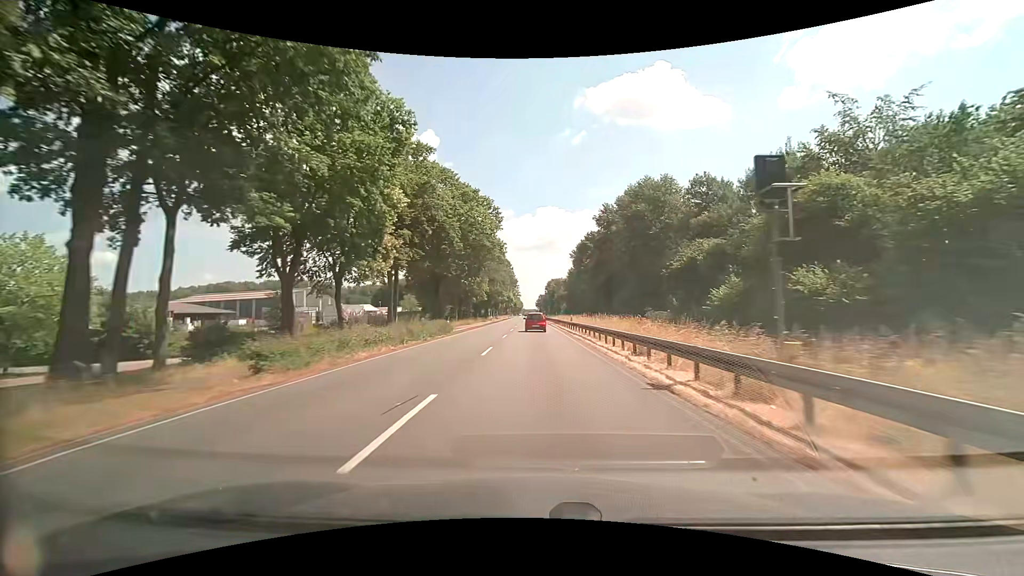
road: primary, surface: asphalt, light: Day
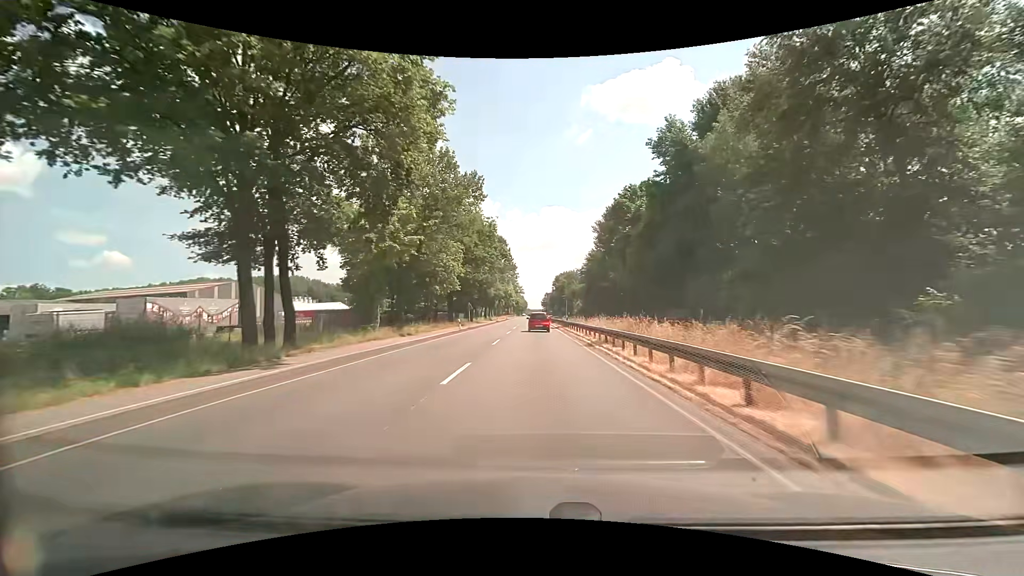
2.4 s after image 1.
(-0.1, +42.9) m; -1°
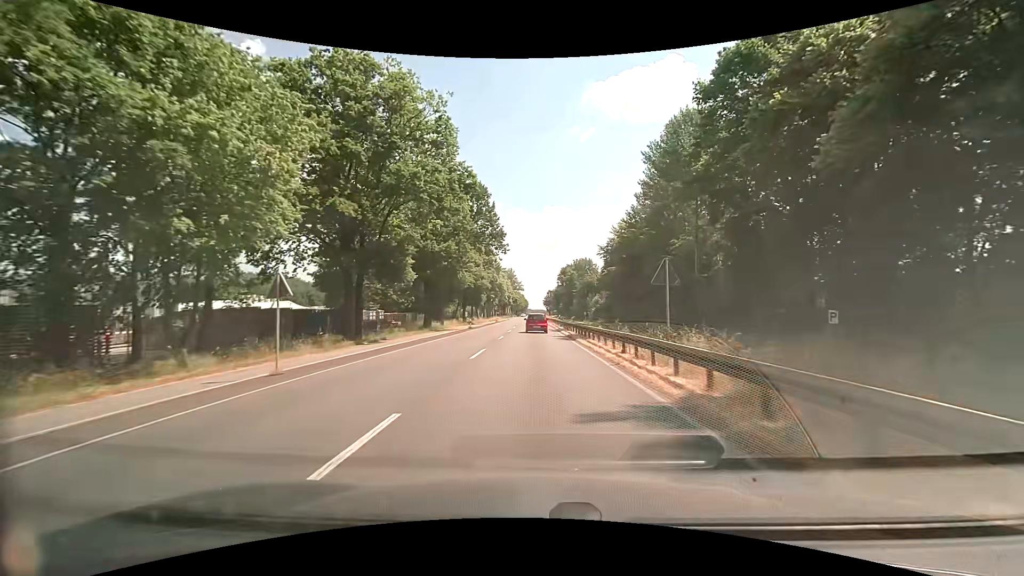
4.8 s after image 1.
(0.0, +42.9) m; 0°
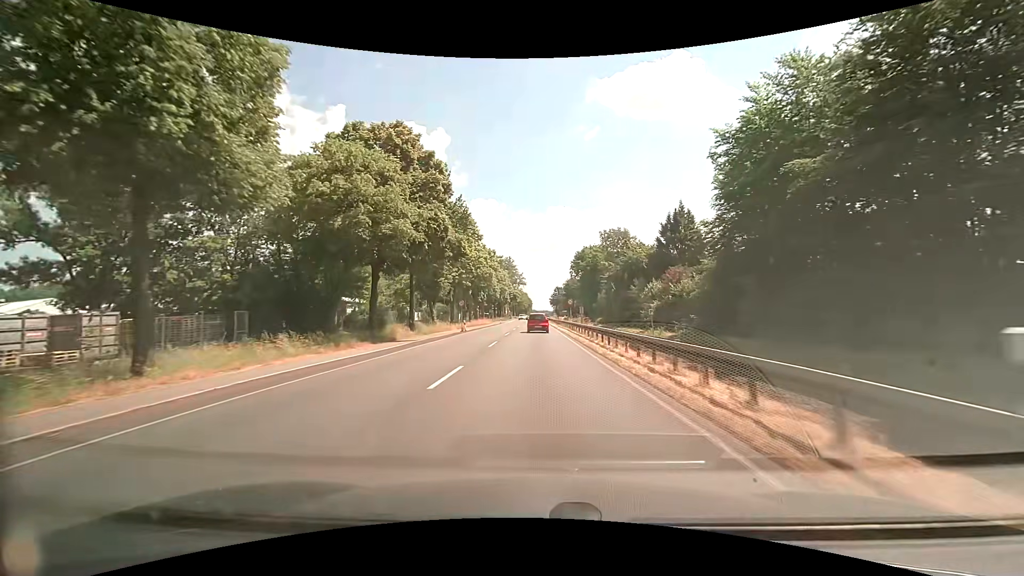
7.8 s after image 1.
(+0.1, +53.8) m; -1°
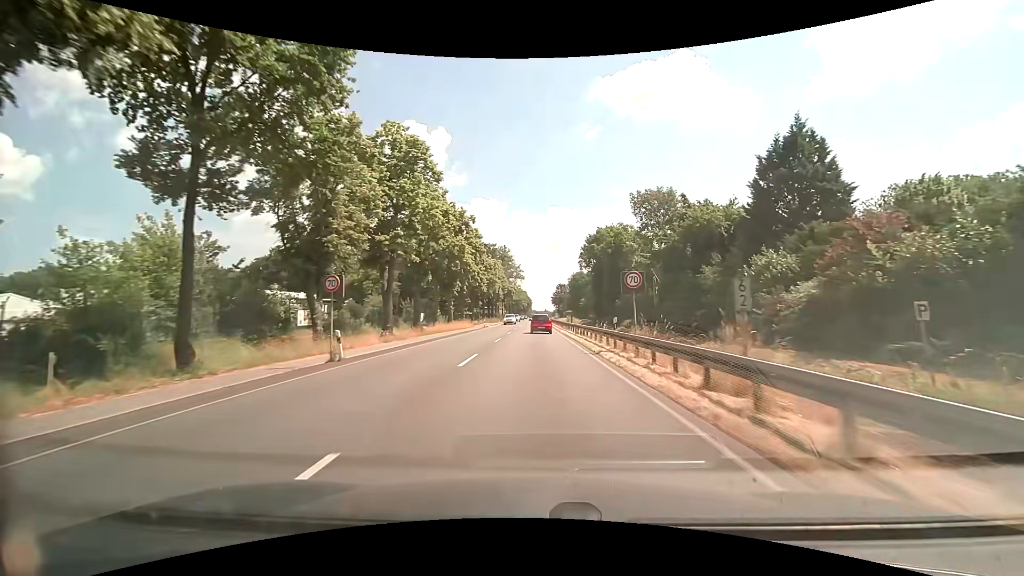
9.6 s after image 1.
(+0.4, +32.2) m; +1°
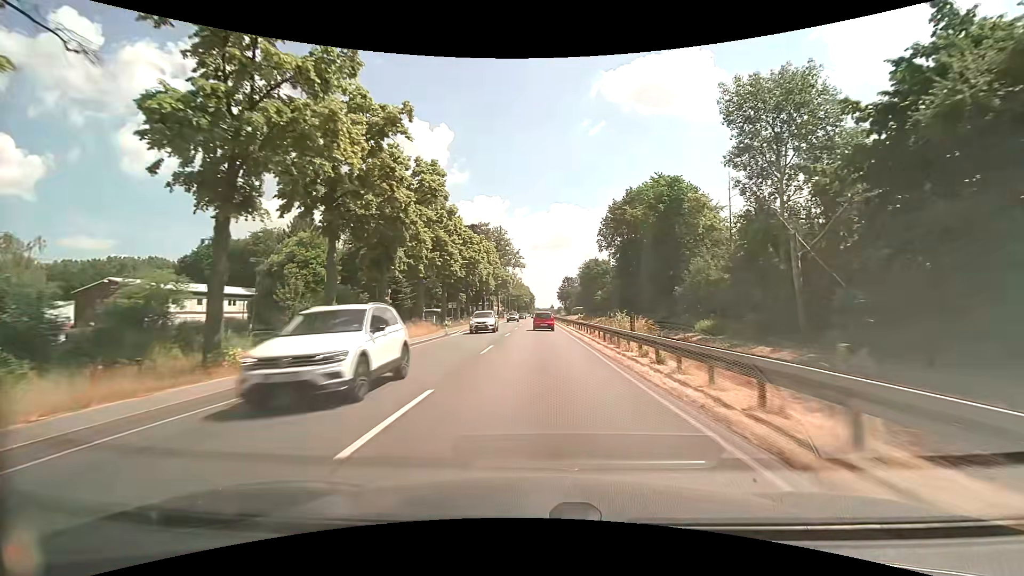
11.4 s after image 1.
(0.0, +32.2) m; 0°
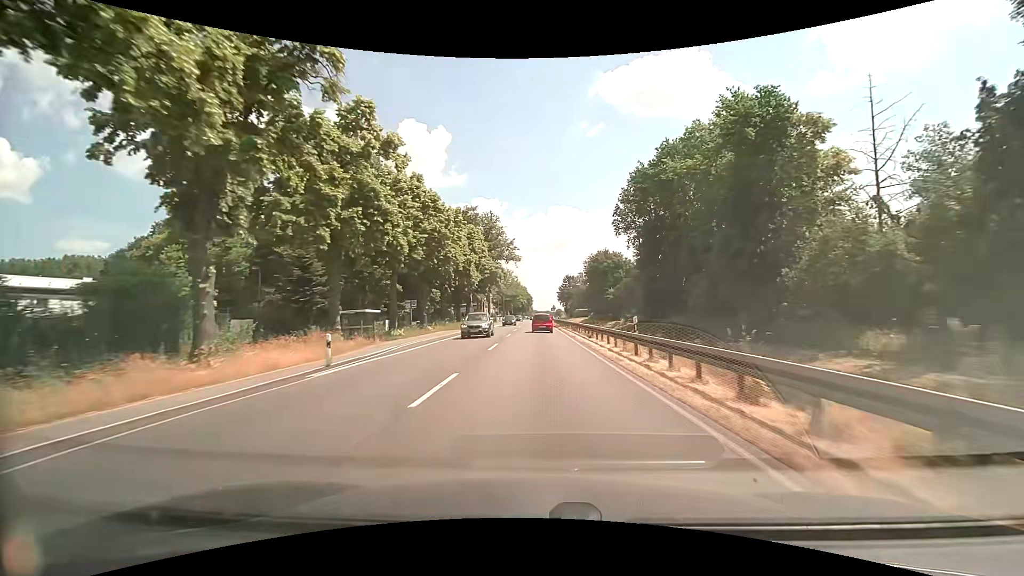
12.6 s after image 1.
(+0.1, +21.5) m; 0°
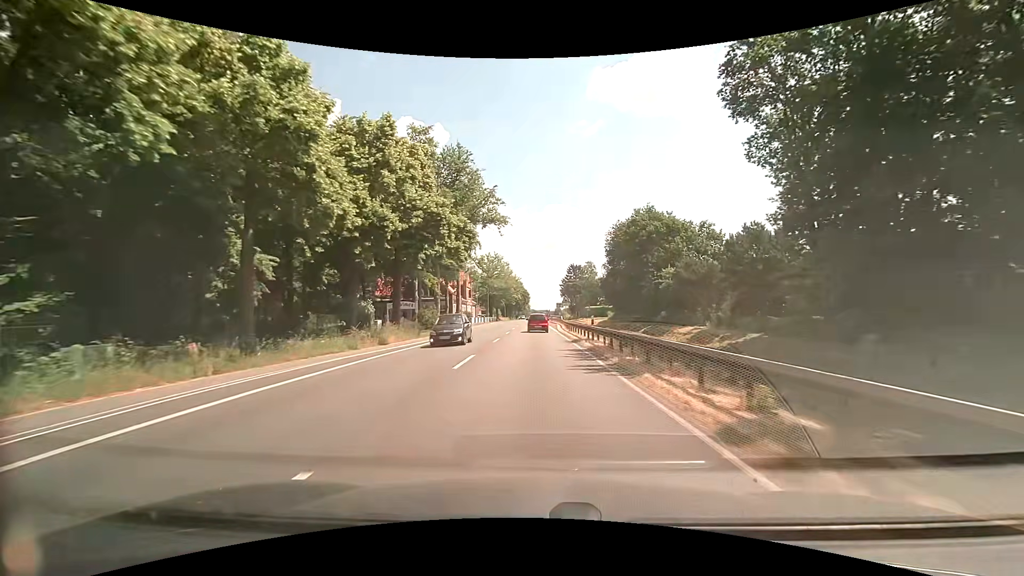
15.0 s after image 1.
(+0.1, +42.9) m; 0°
(0, +10) (0, +20) (0, +30) (0, +40) (0, +50) (0, +60) (0, +70) (0, +80) (0, +90) (0, +100) m
